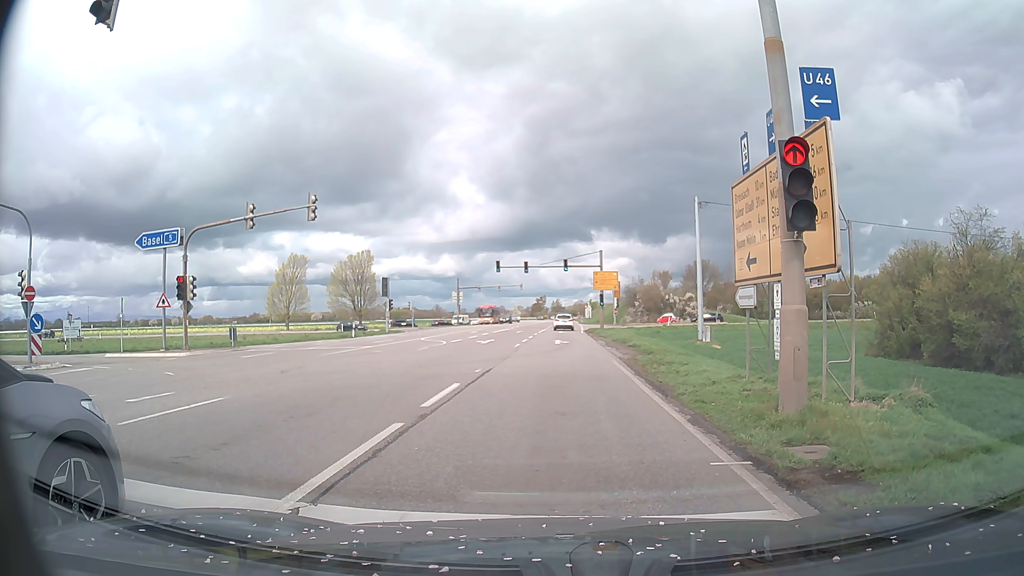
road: primary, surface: asphalt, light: Day
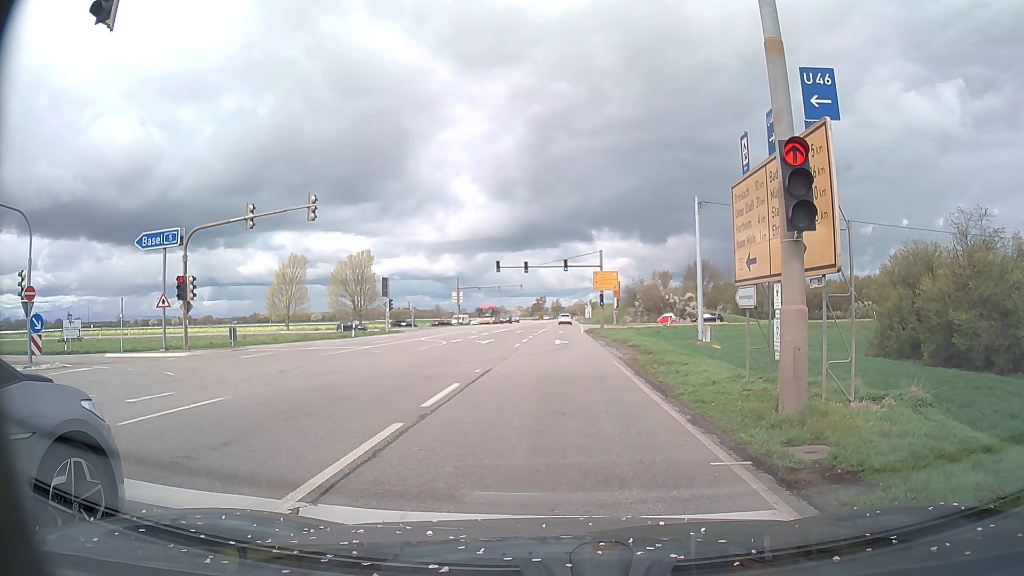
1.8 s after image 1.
(0.0, 0.0) m; 0°
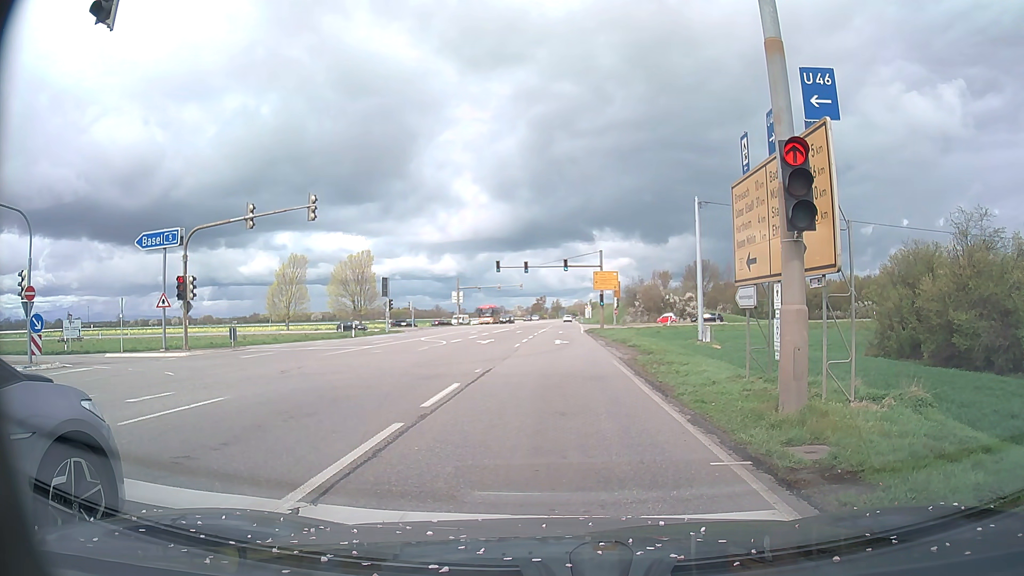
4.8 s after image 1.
(0.0, 0.0) m; 0°
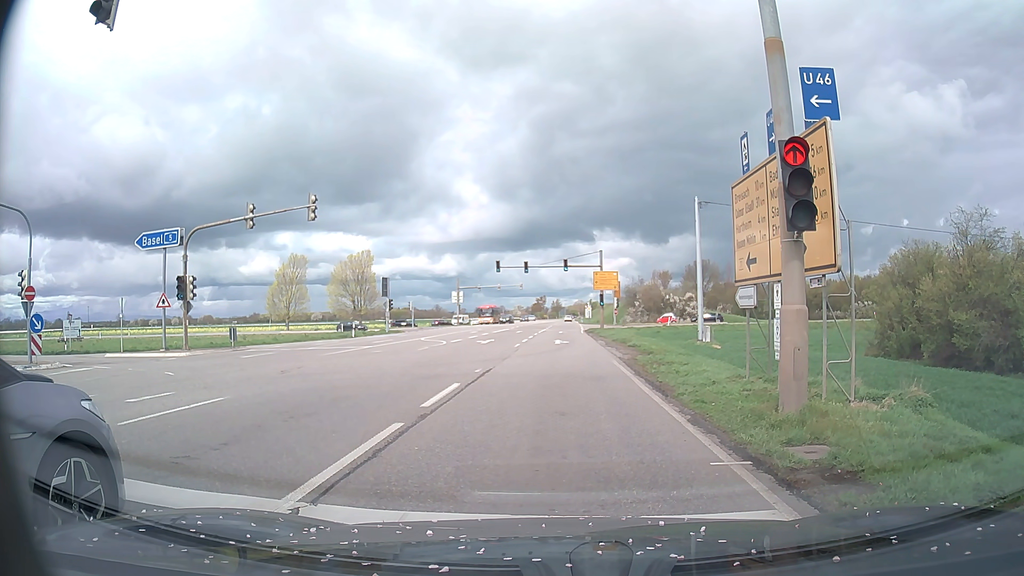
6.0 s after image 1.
(0.0, 0.0) m; 0°
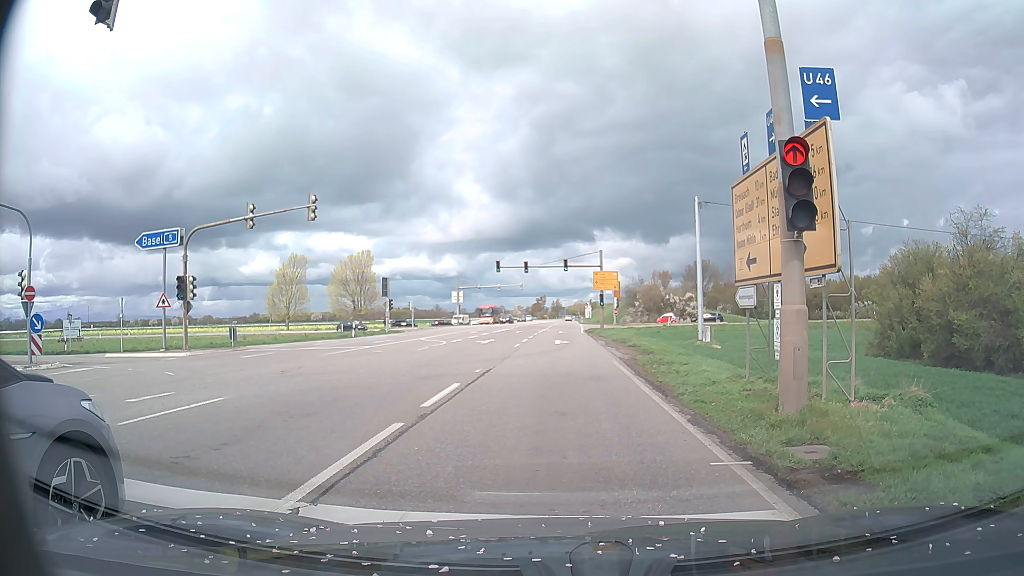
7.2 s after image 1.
(0.0, 0.0) m; 0°
